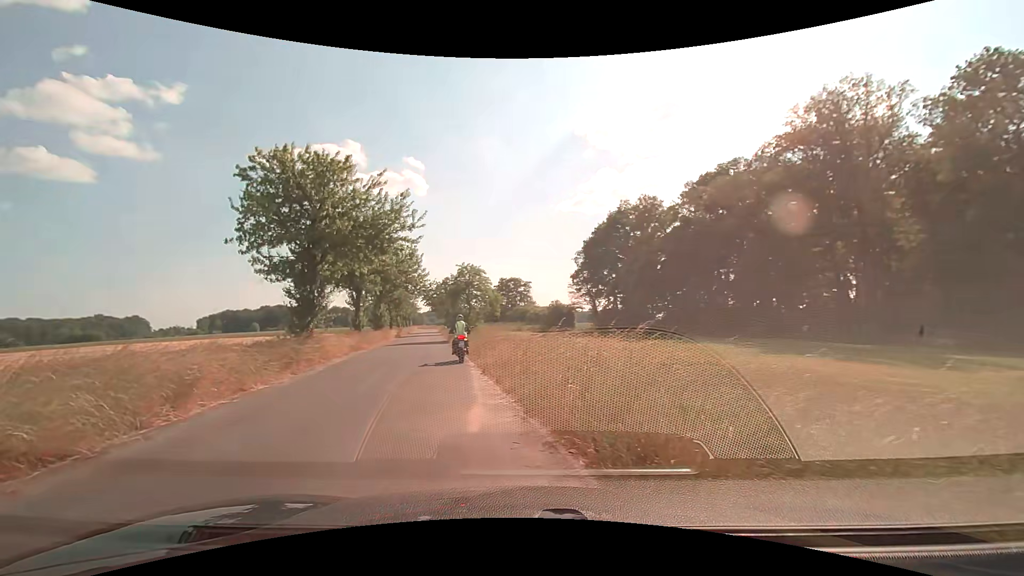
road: unclassified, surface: asphalt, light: Day
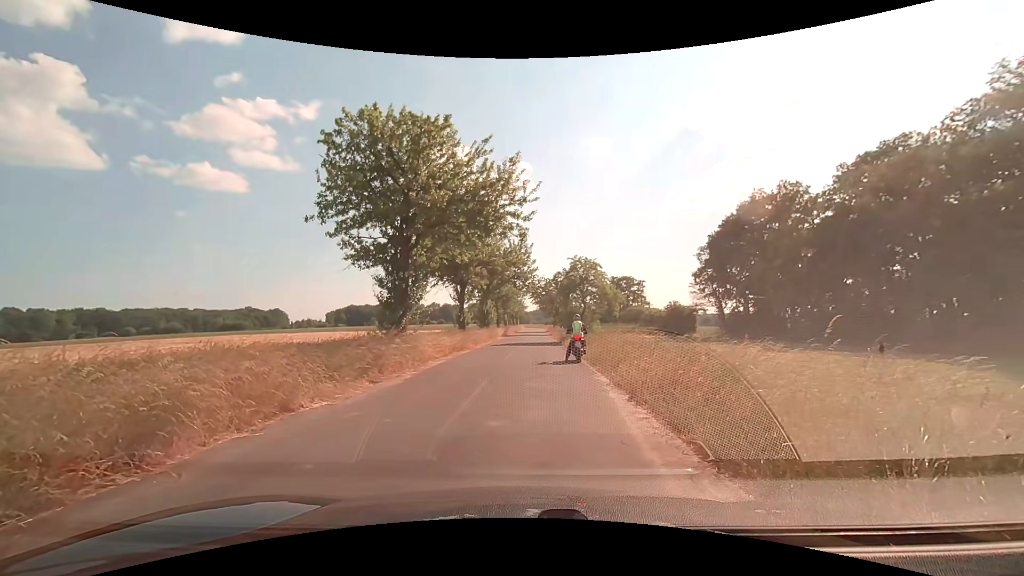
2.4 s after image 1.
(-0.6, +4.2) m; -12°
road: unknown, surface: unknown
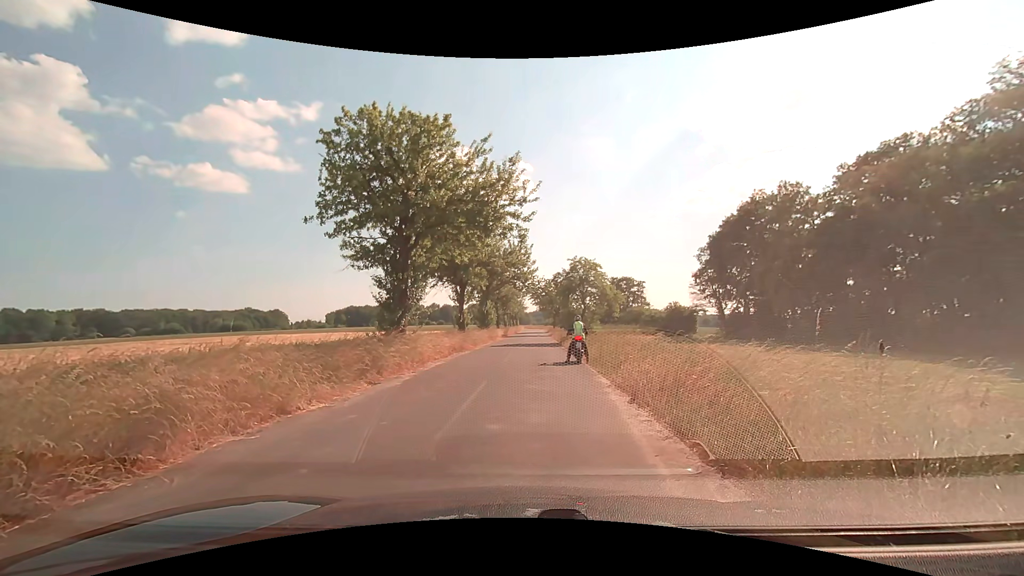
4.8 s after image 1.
(0.0, +0.2) m; 0°
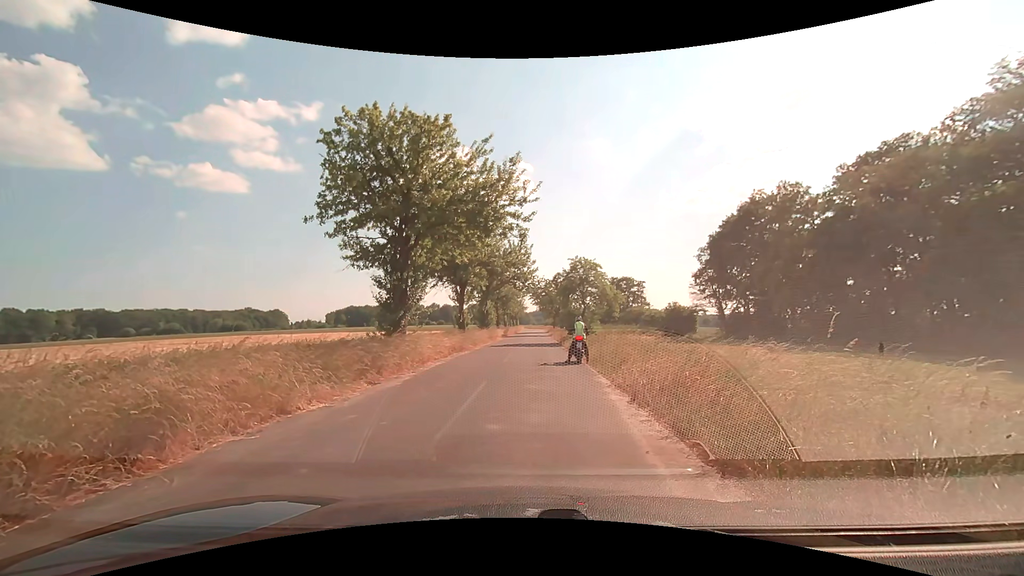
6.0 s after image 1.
(0.0, 0.0) m; 0°
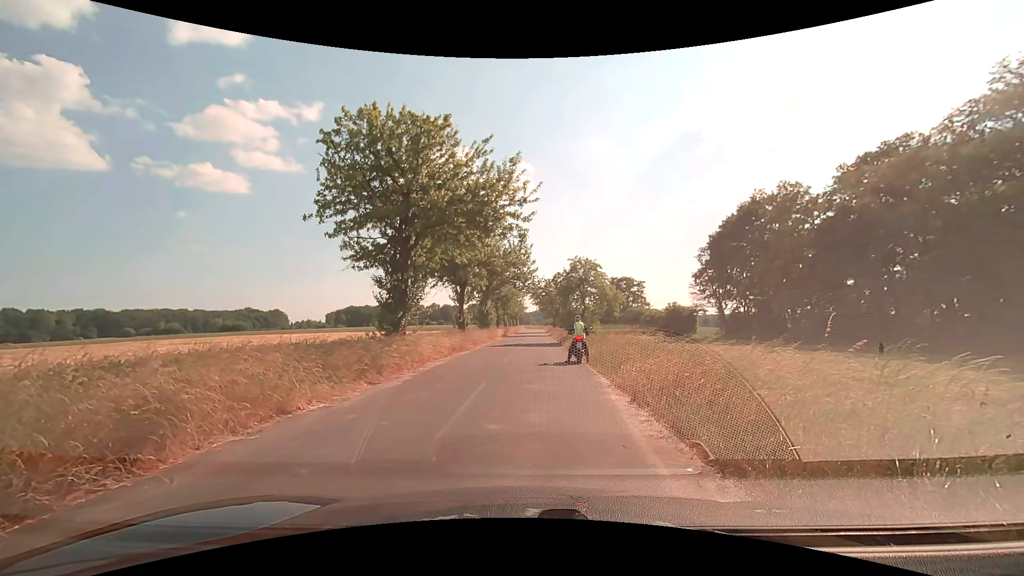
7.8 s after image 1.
(0.0, 0.0) m; 0°
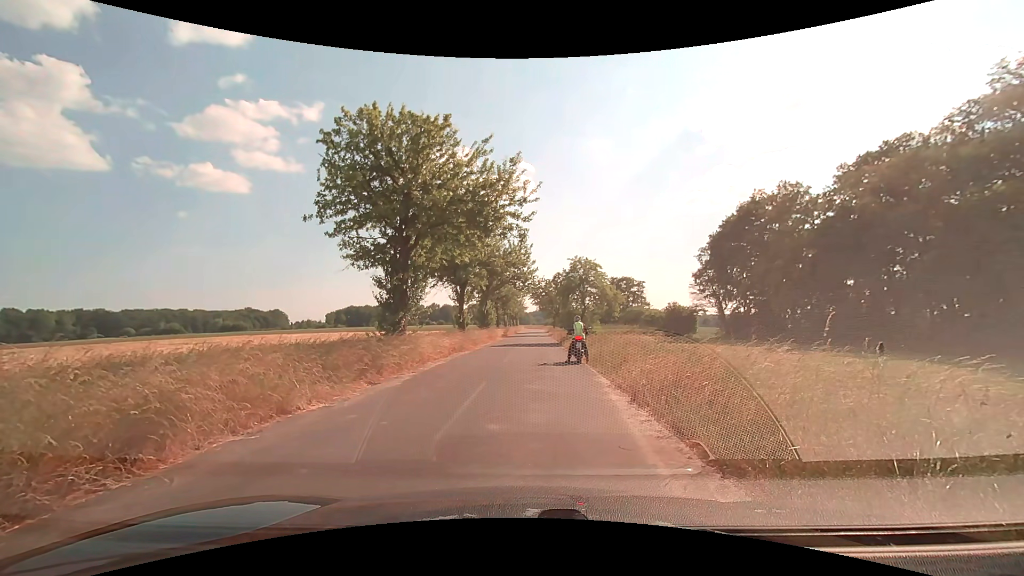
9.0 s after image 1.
(0.0, 0.0) m; 0°
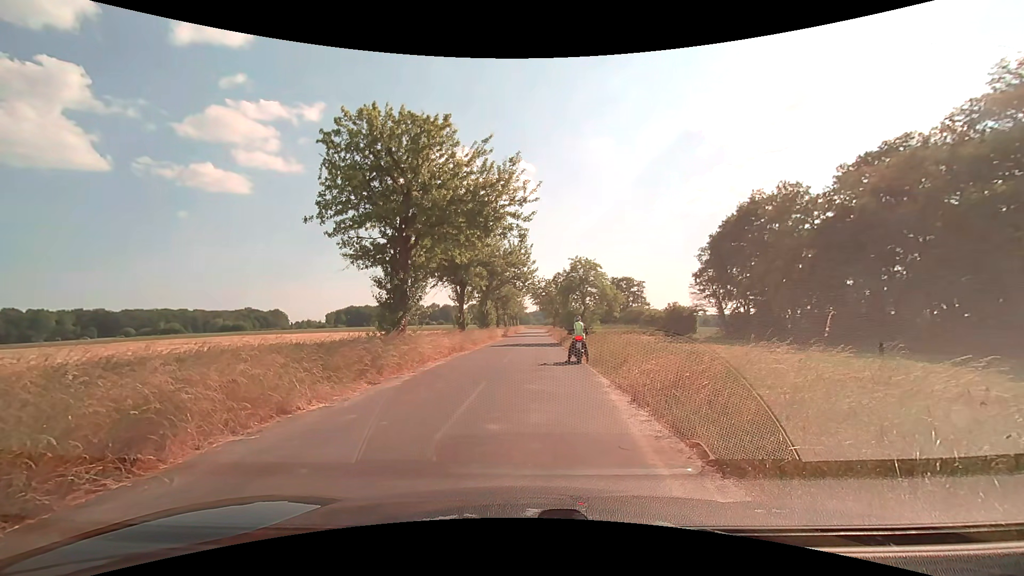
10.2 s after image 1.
(0.0, 0.0) m; 0°
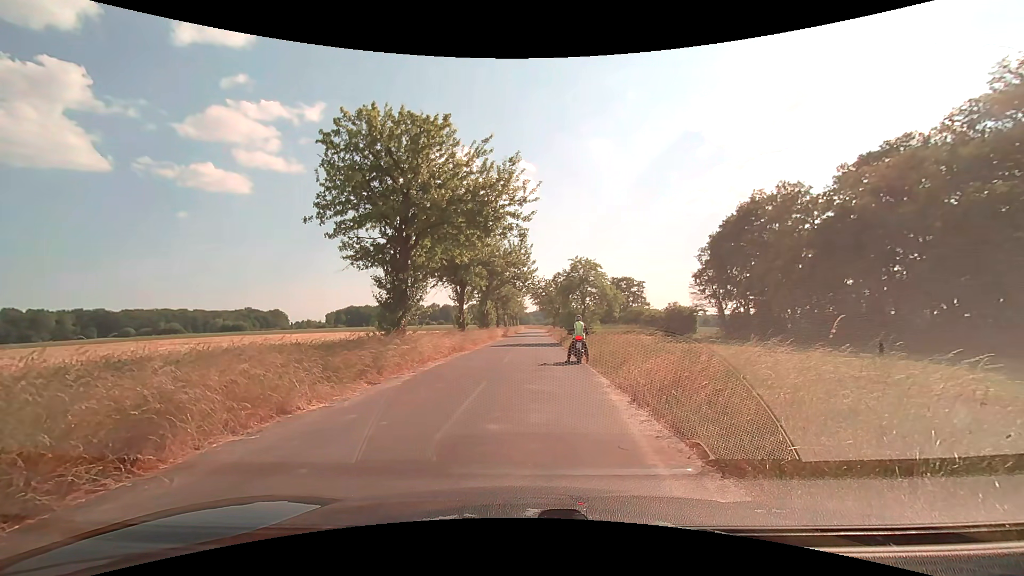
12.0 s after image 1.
(0.0, 0.0) m; 0°
